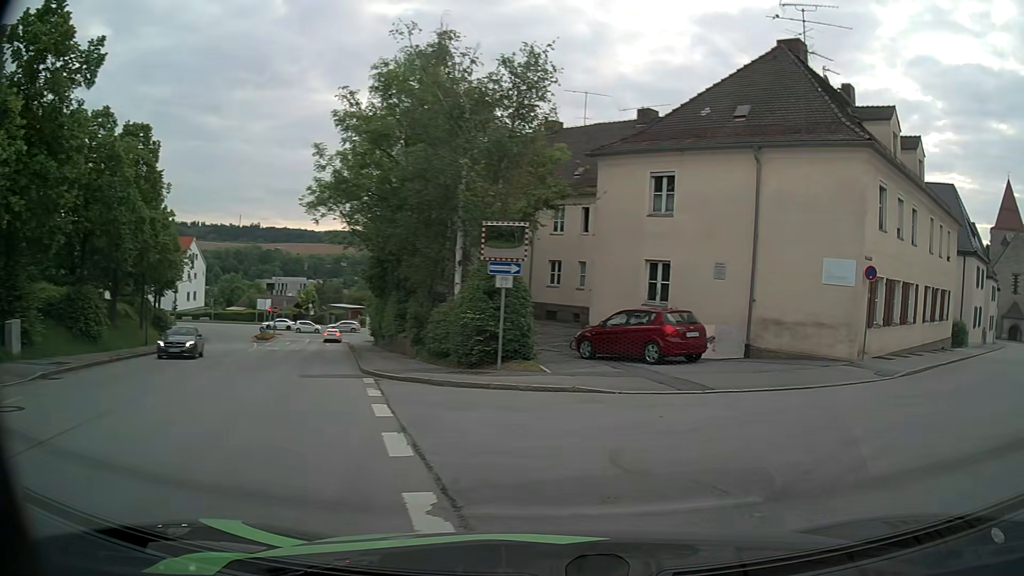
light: Day
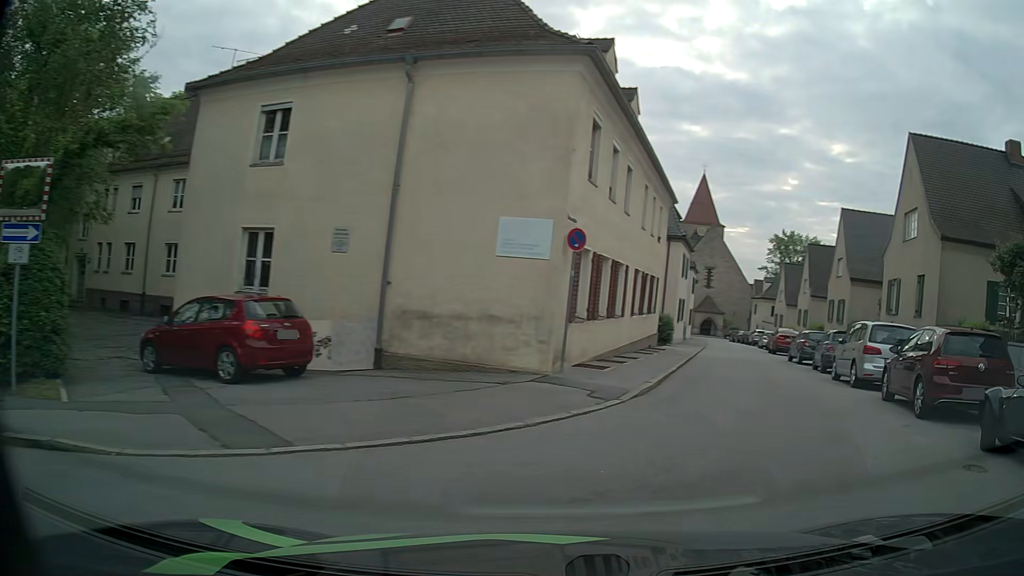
(+1.6, +6.4) m; +28°
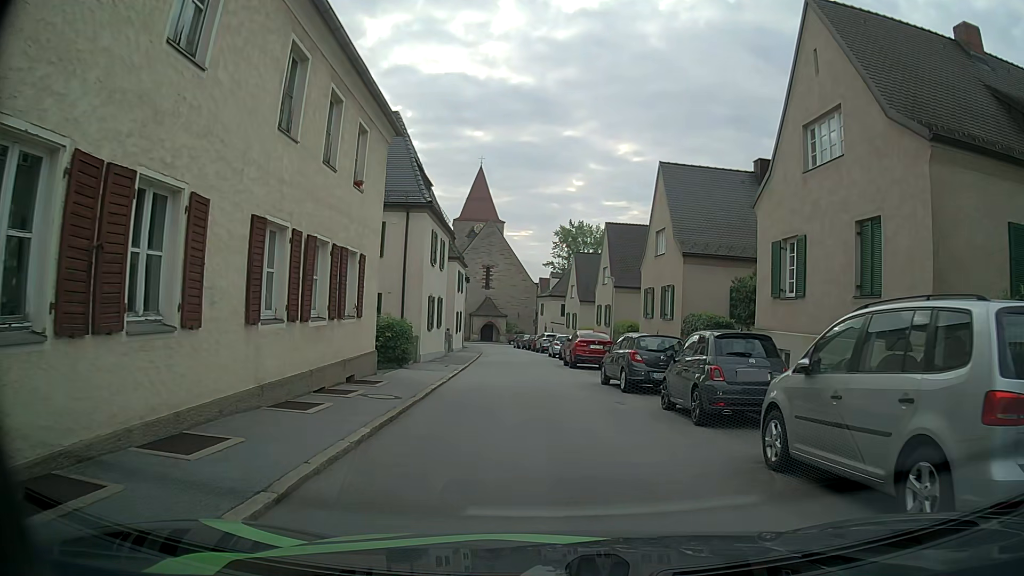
(+3.5, +11.7) m; +18°
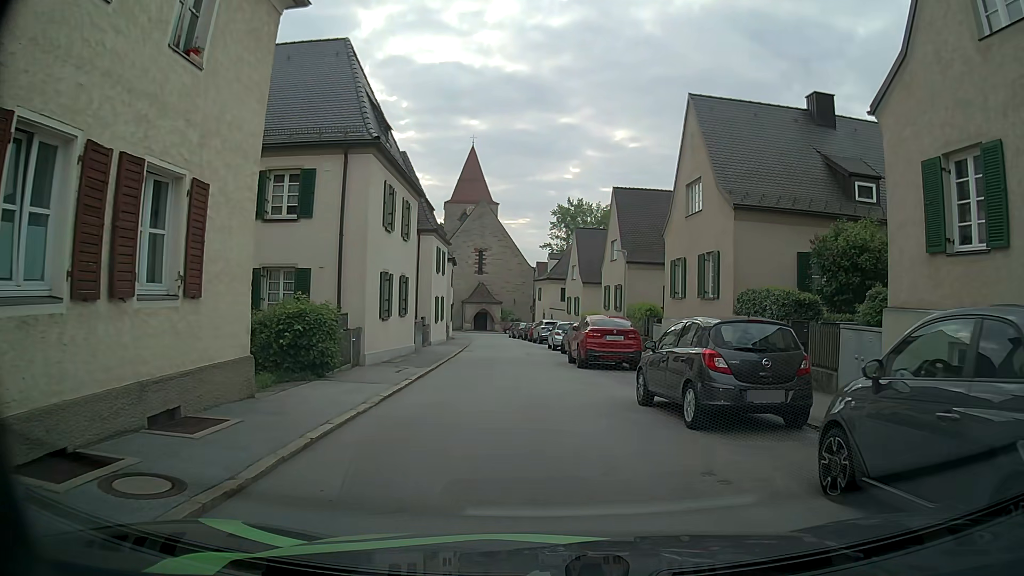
(+0.2, +7.7) m; +2°
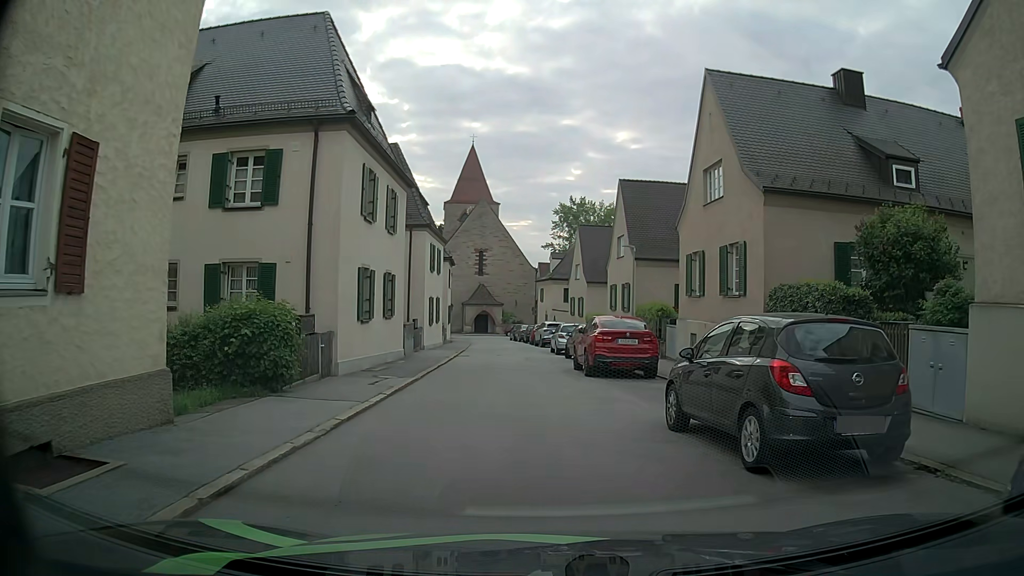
(0.0, +2.6) m; -1°
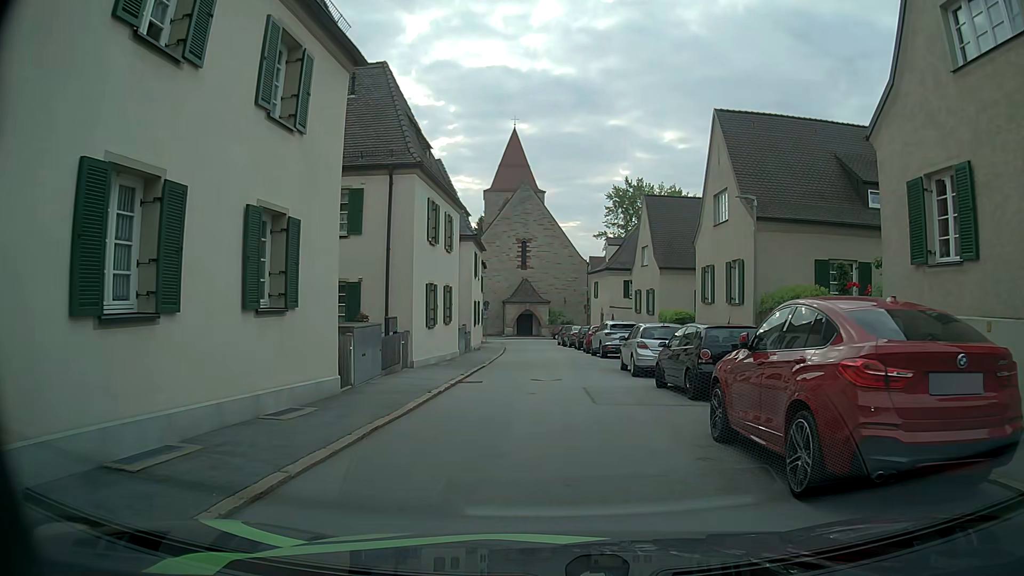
(-0.4, +12.6) m; -3°
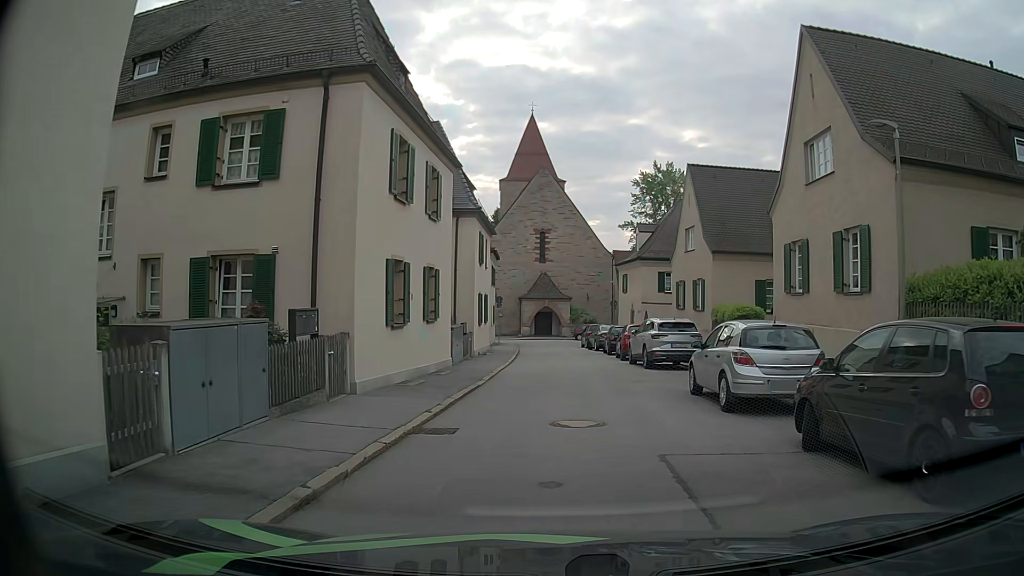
(-0.2, +7.7) m; -3°
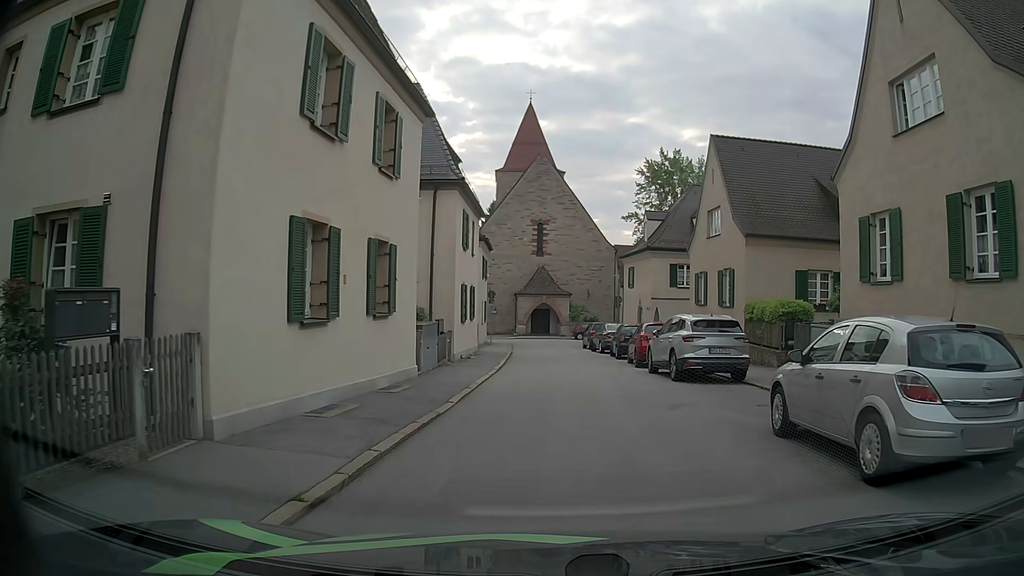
(0.0, +5.2) m; 0°
